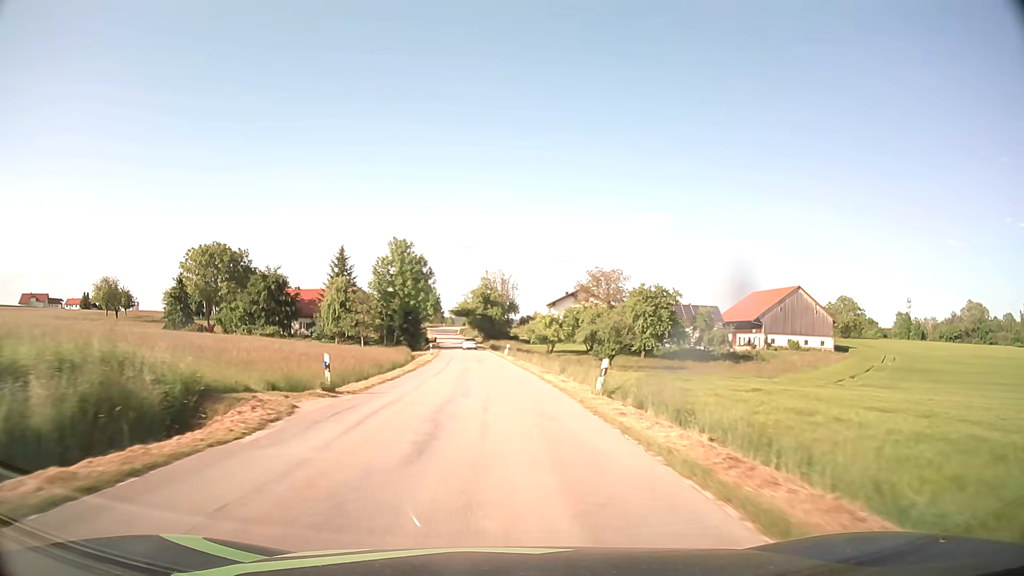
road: tertiary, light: Day
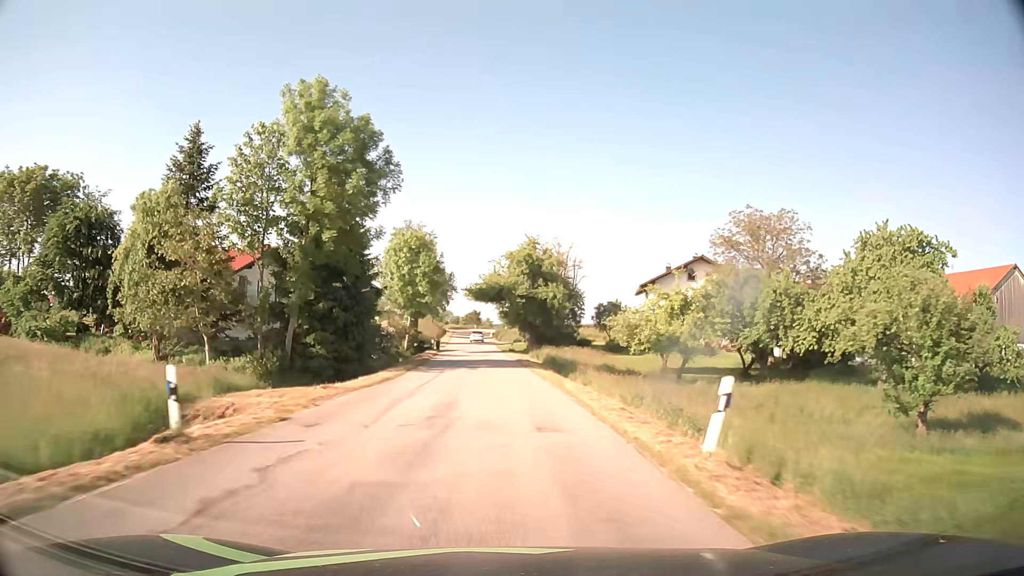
(-1.9, +53.8) m; -4°
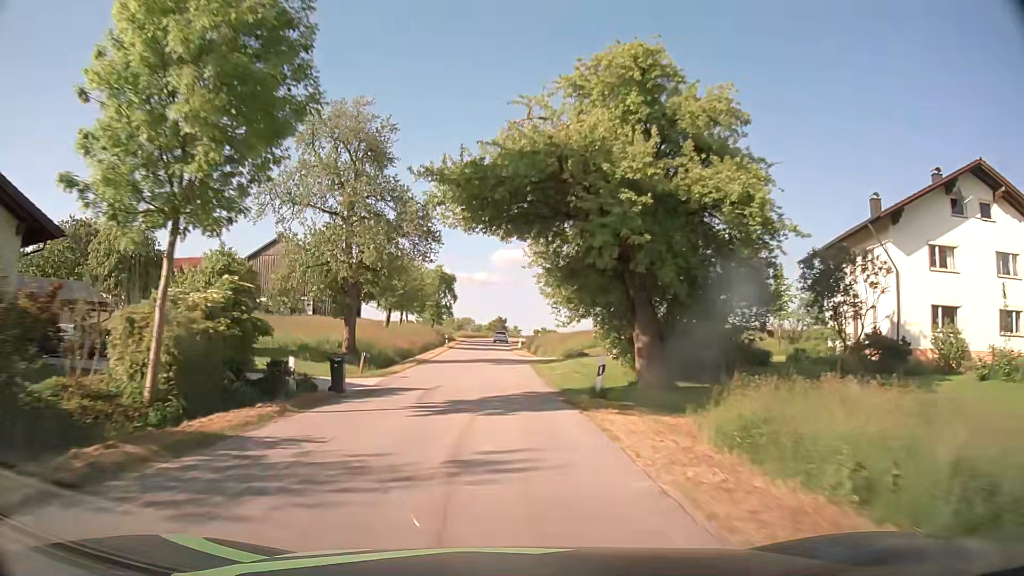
(-0.8, +42.8) m; -2°
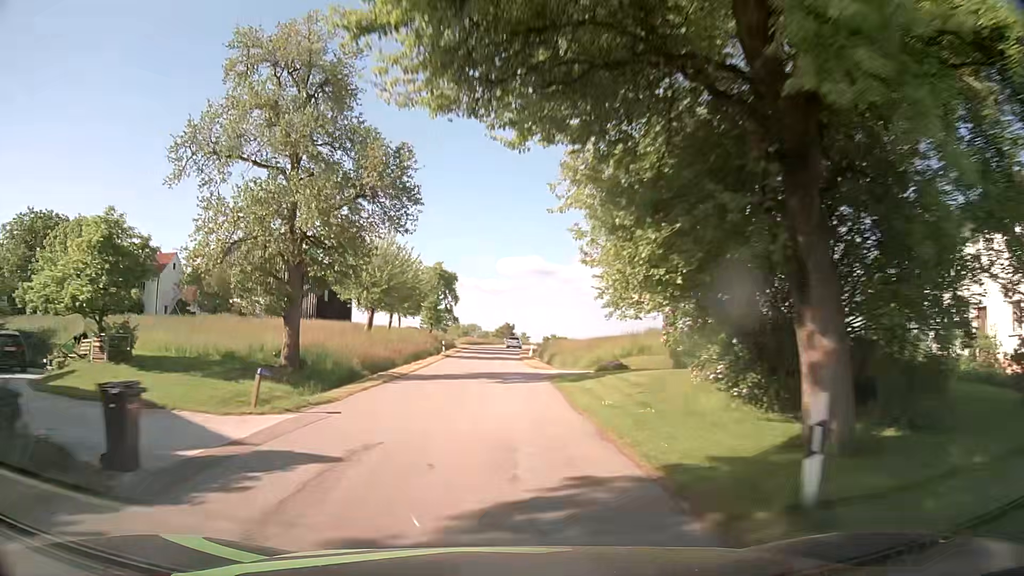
(-0.1, +10.6) m; -1°
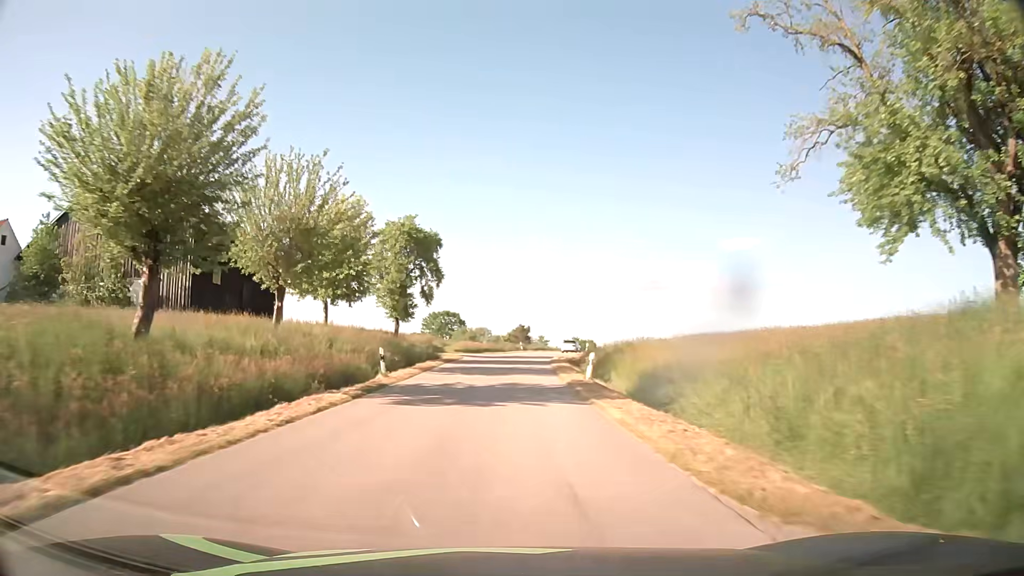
(-0.1, +31.8) m; -1°
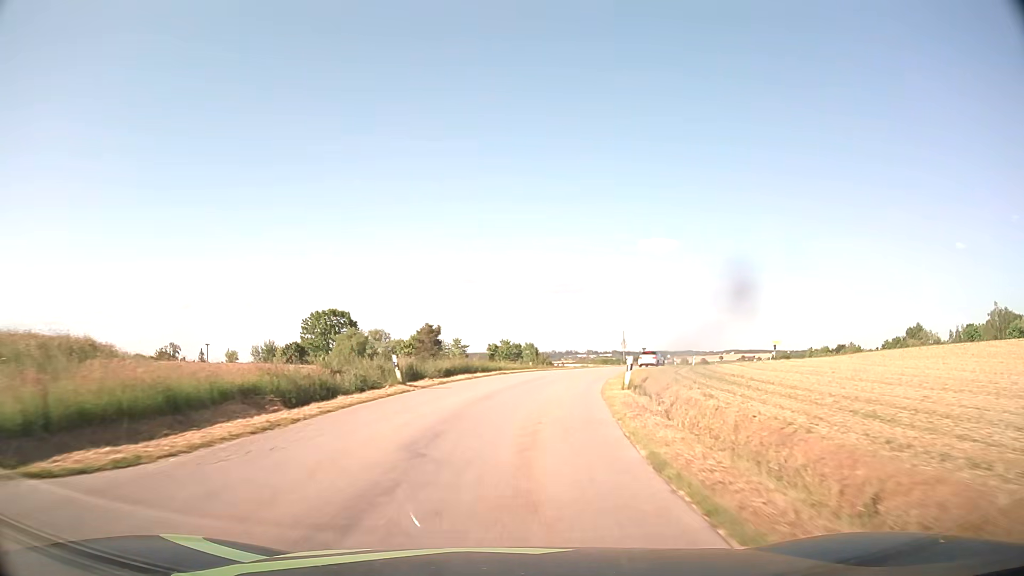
(+2.1, +52.2) m; +7°
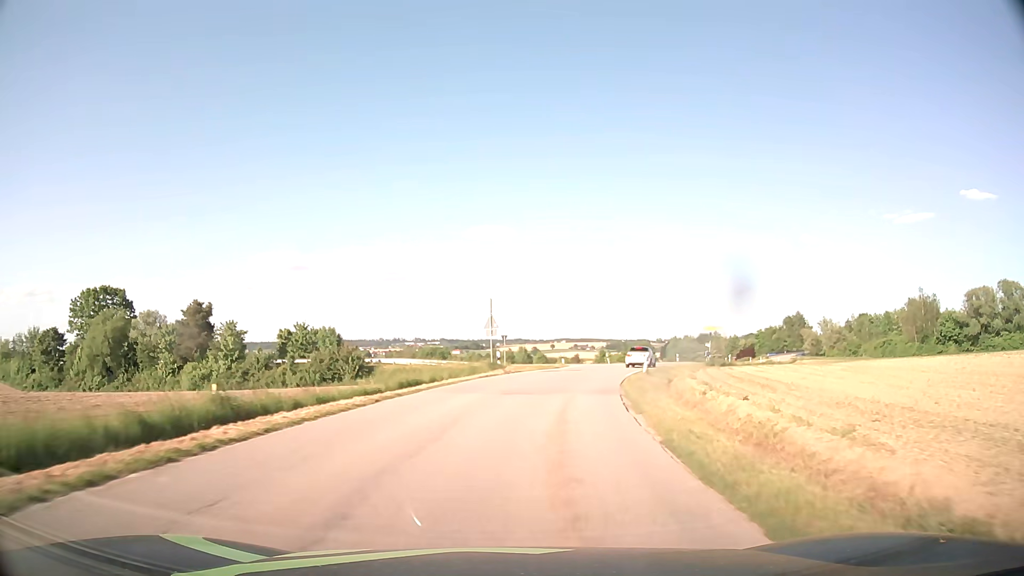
(+4.0, +36.1) m; +14°
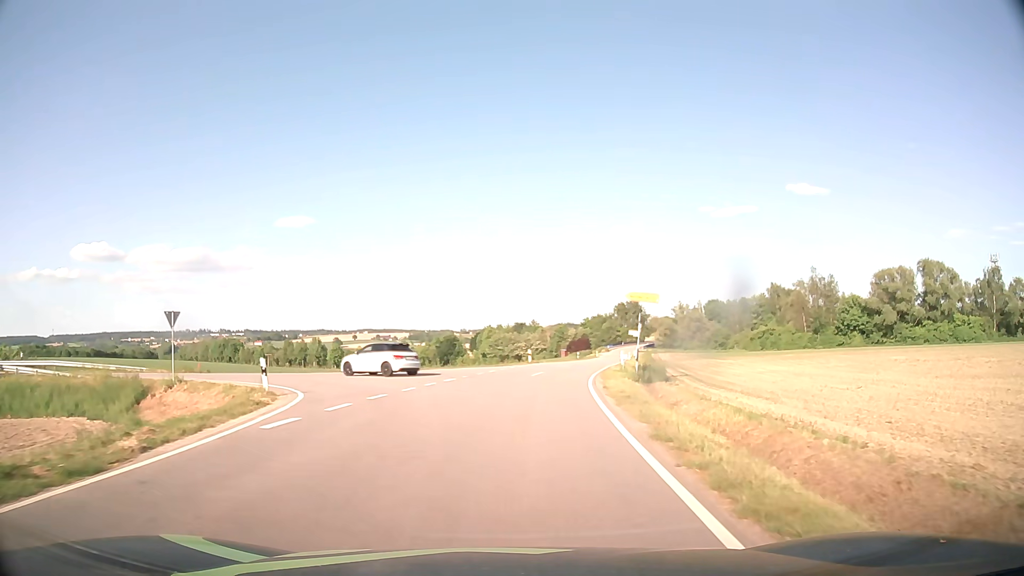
(+5.4, +36.0) m; +17°
(0, +10) (+1, +20) (-2, +29) (-11, +33) (-21, +34) (-31, +35) (-41, +36) (-51, +37) (-60, +38) (-70, +40) m
